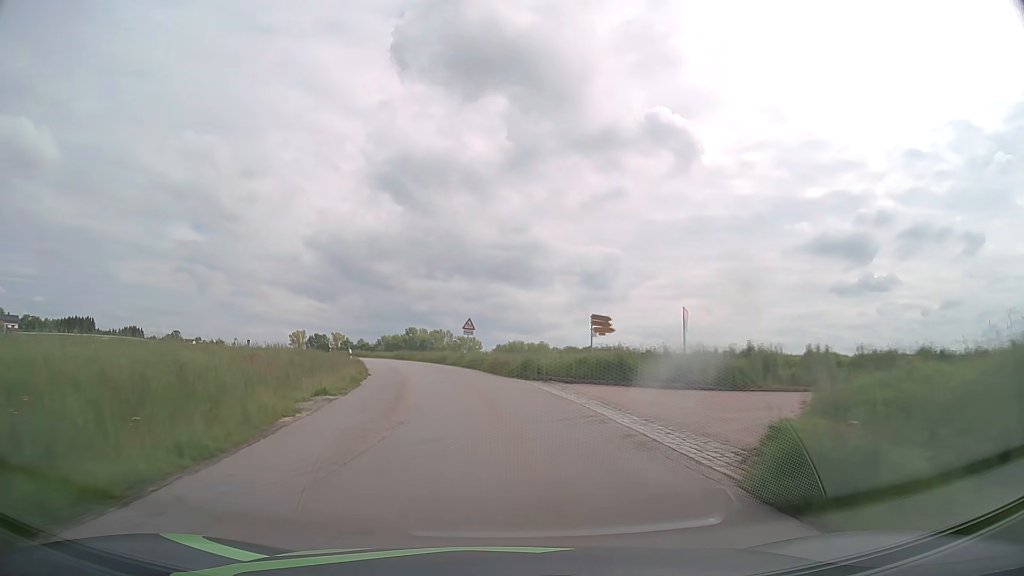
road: tertiary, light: Day
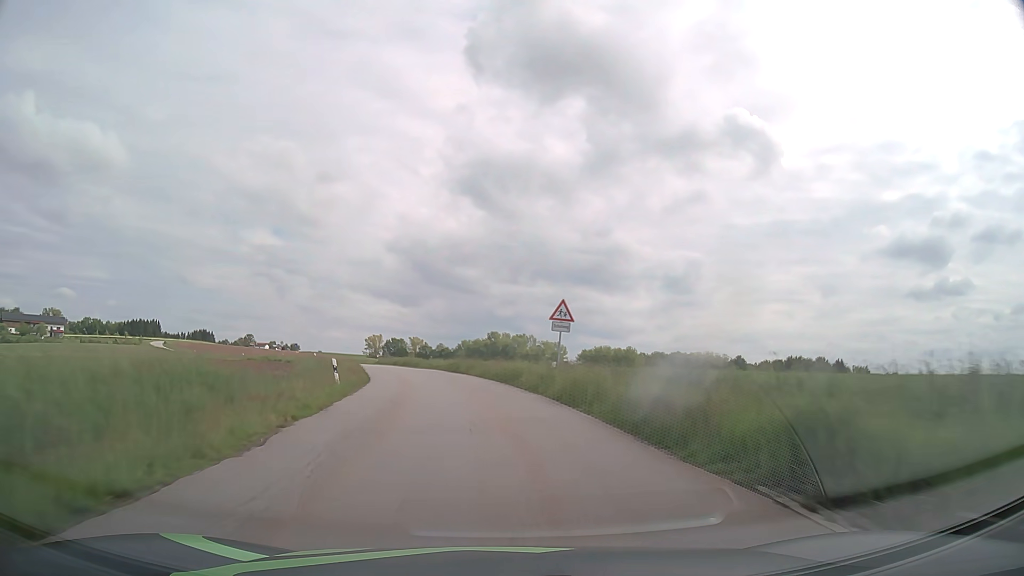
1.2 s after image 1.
(-1.6, +20.5) m; -8°
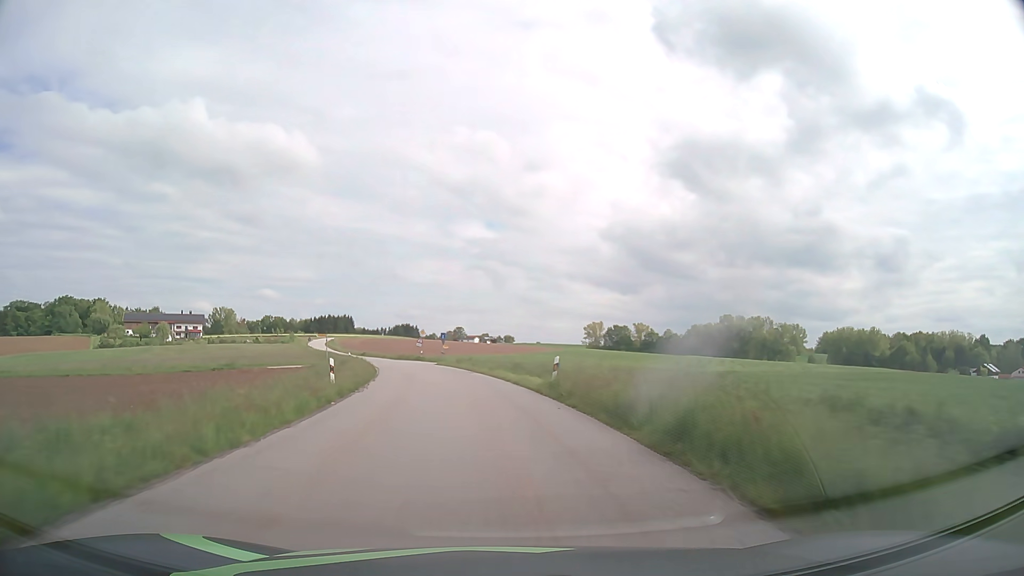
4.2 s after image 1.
(-7.9, +52.2) m; -17°
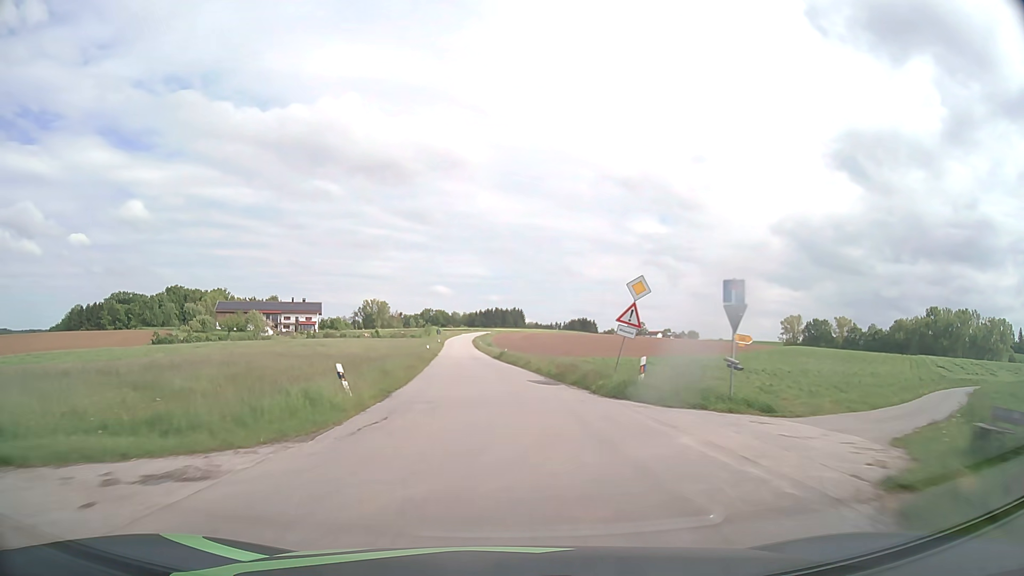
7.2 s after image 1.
(-8.6, +54.1) m; -16°
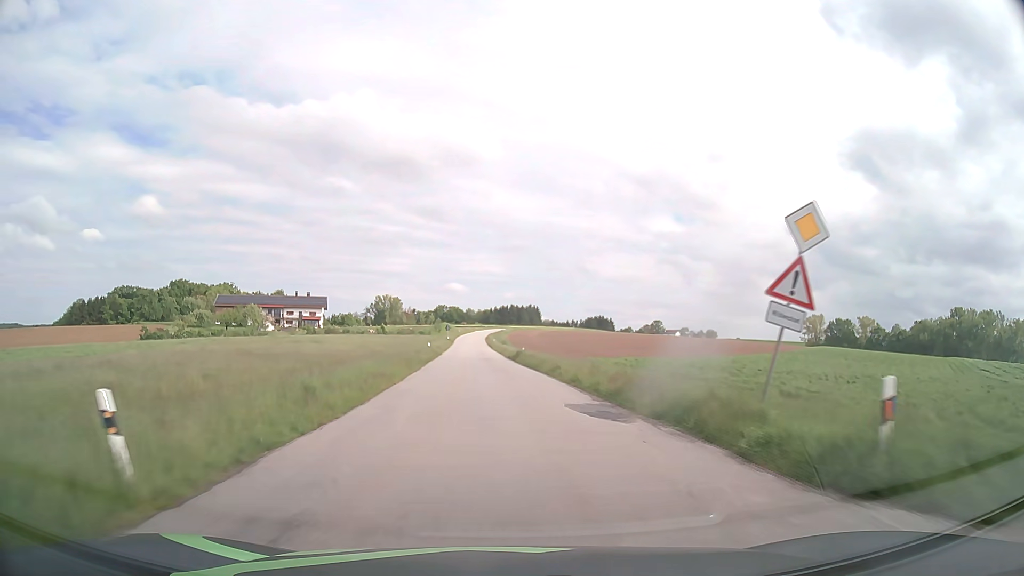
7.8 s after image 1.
(-0.2, +11.1) m; -1°
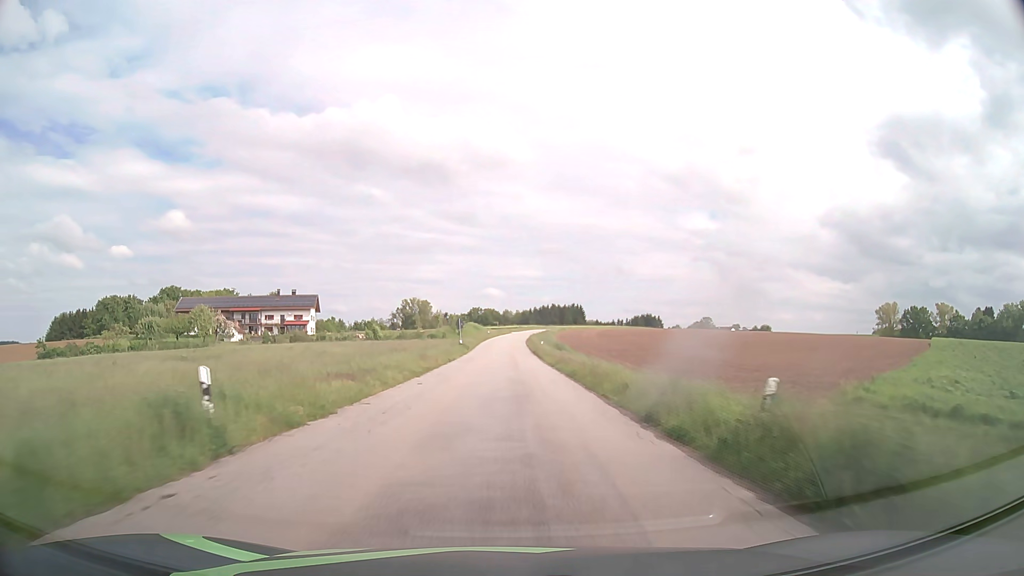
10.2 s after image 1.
(-1.4, +45.0) m; -3°
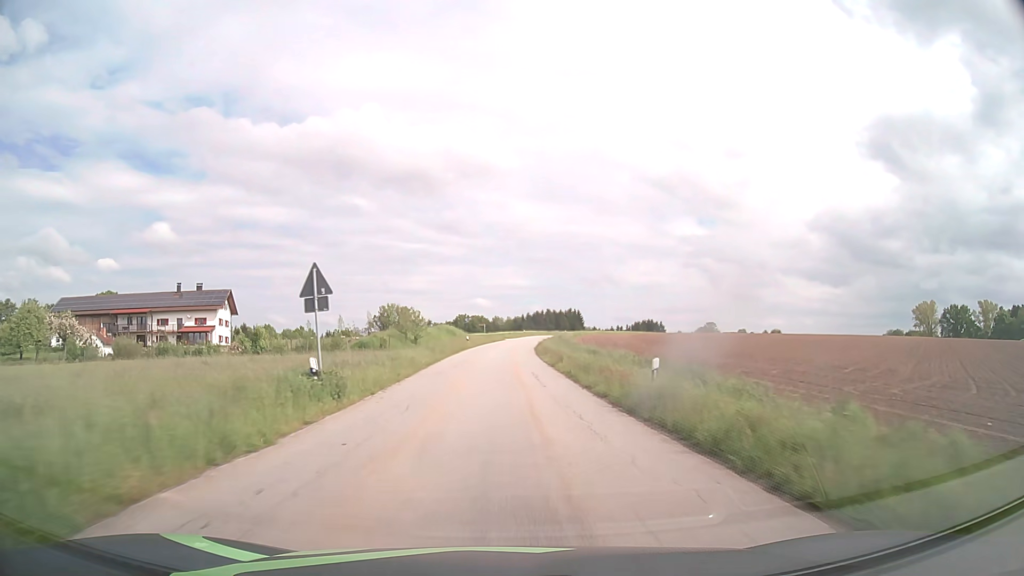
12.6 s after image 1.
(-0.2, +45.1) m; +1°
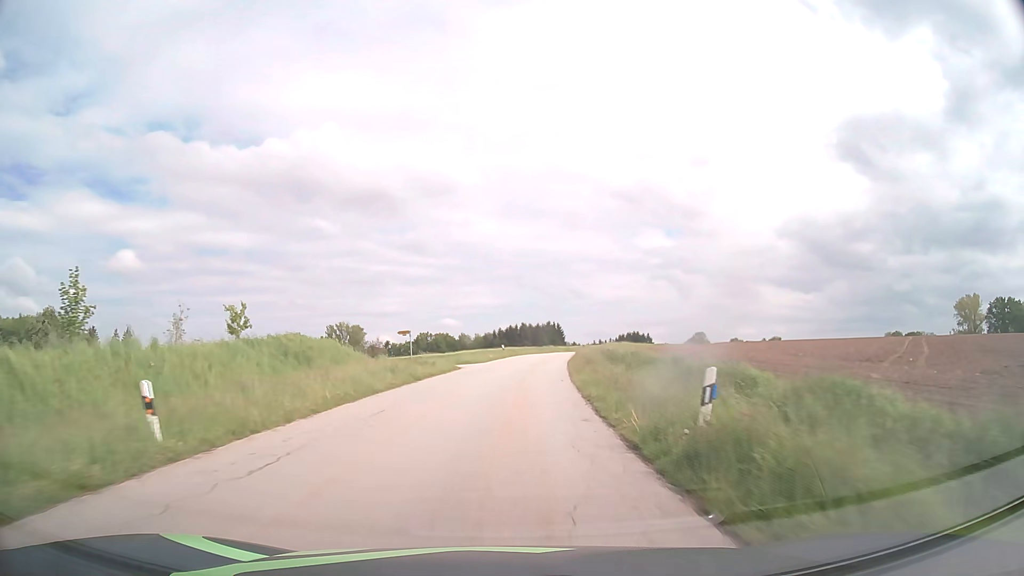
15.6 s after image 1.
(+0.8, +55.7) m; +2°
